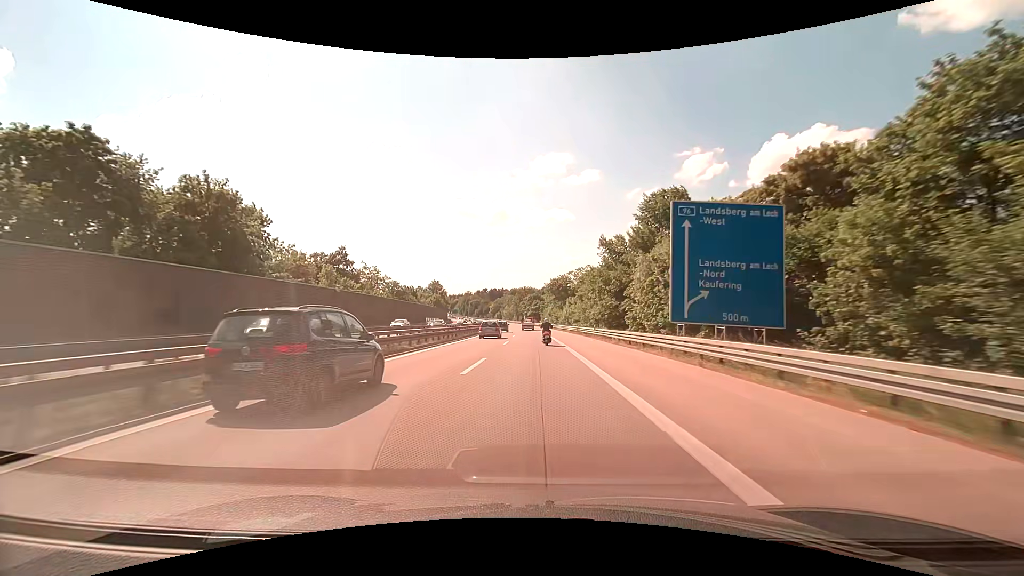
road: motorway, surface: asphalt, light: Day
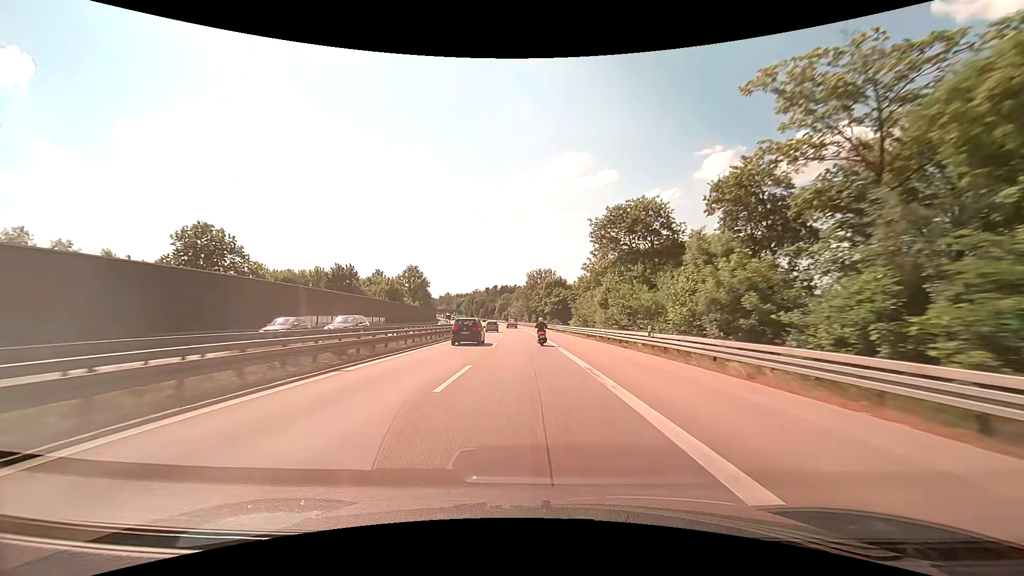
(-1.3, +75.3) m; -2°
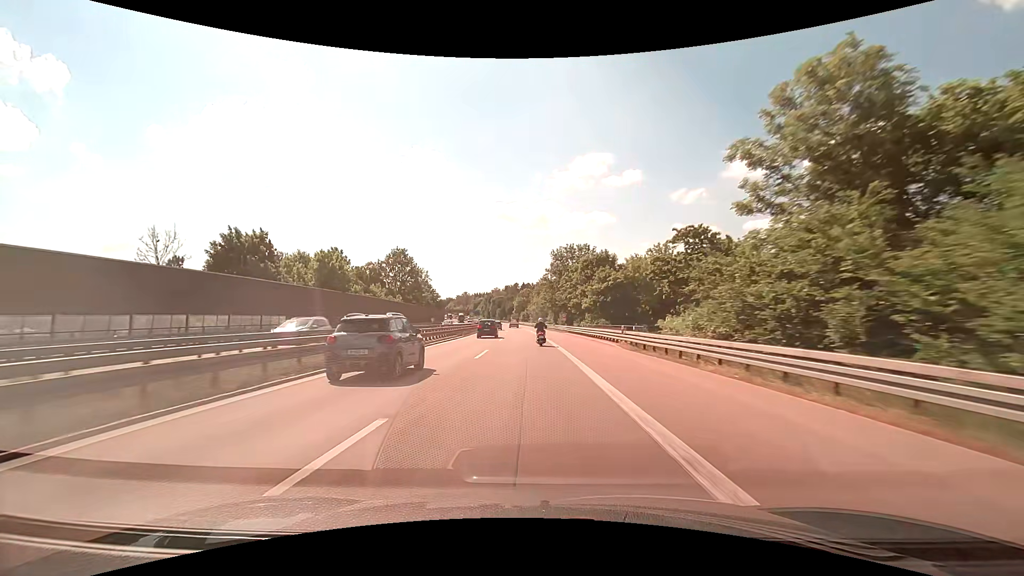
(-1.0, +44.9) m; -3°
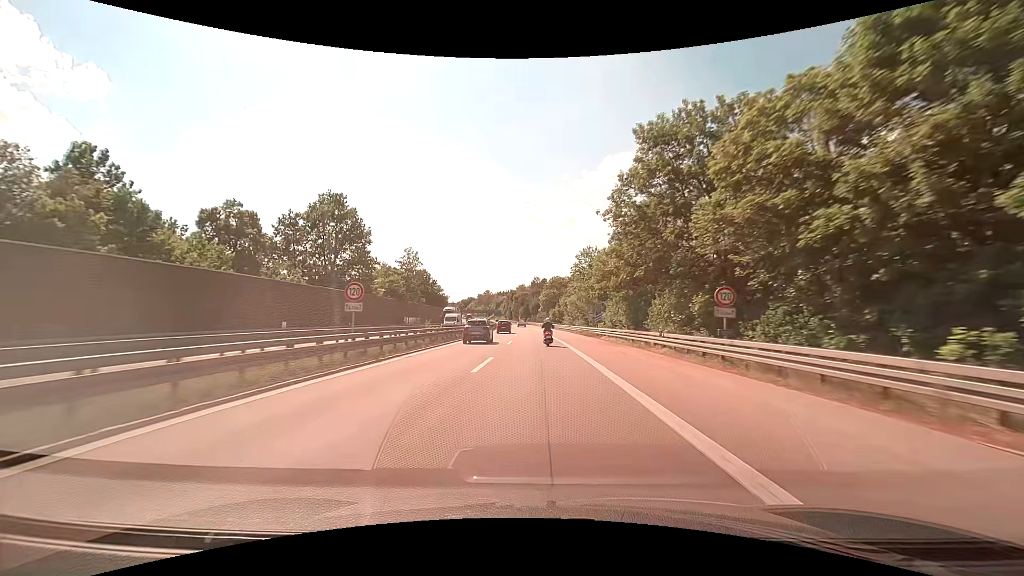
(-1.8, +59.5) m; -3°
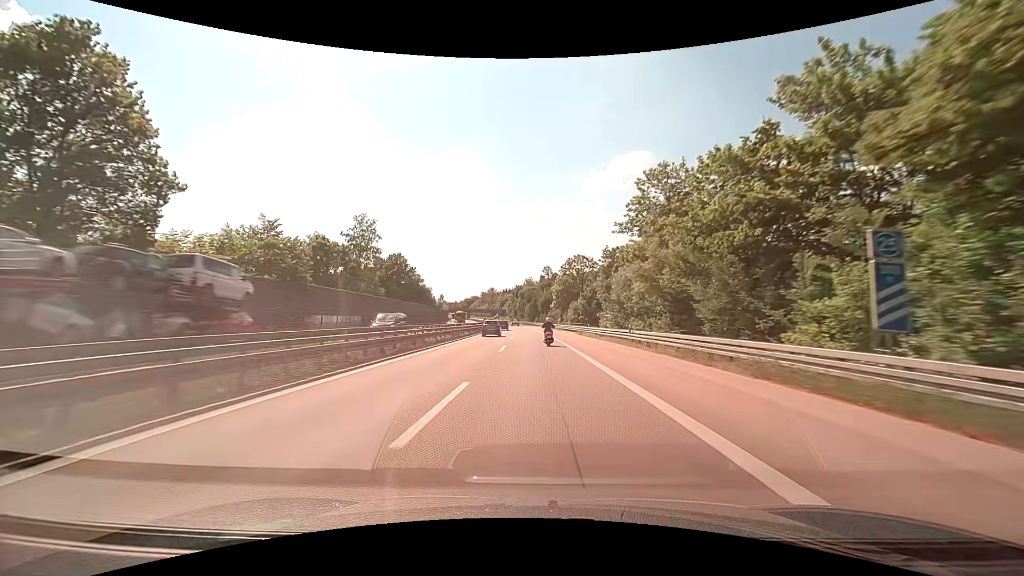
(-0.5, +44.4) m; -1°
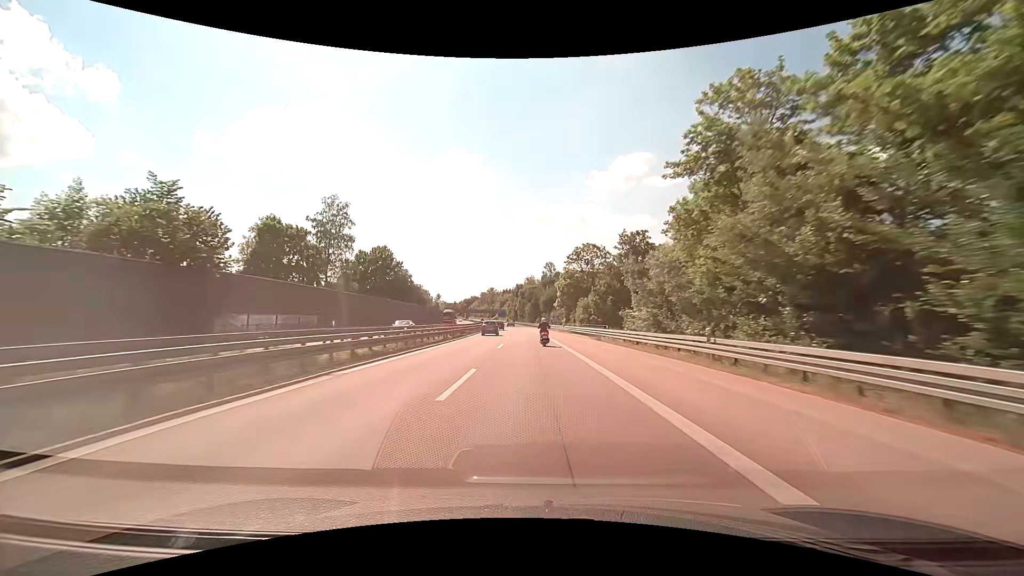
(0.0, +14.8) m; 0°
